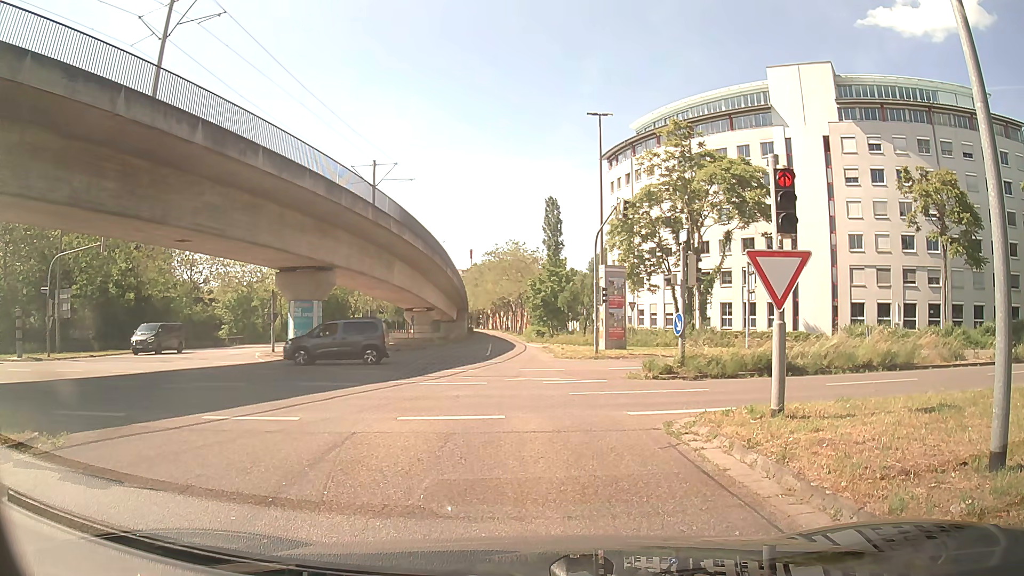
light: Day
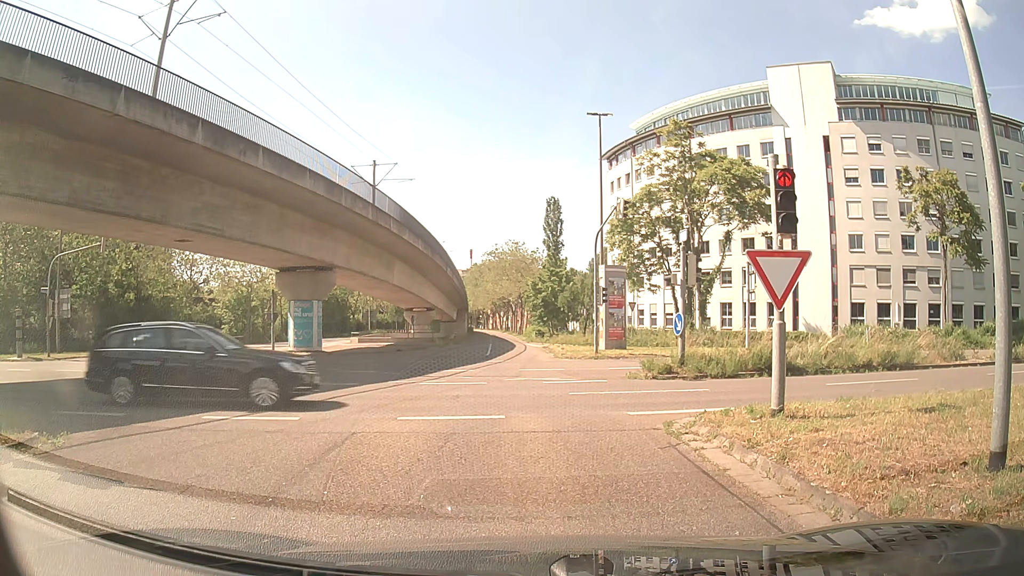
(0.0, 0.0) m; 0°
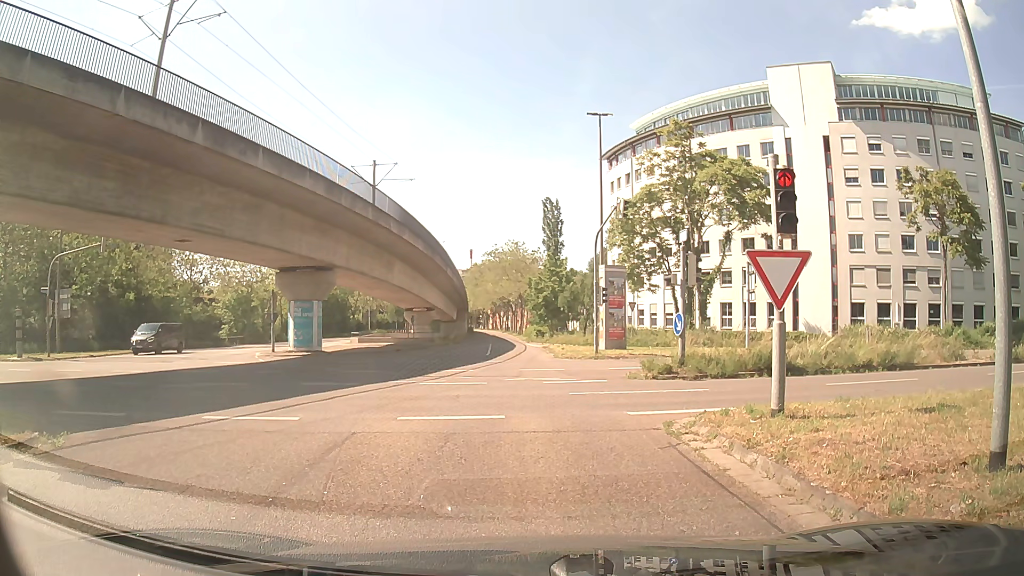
(0.0, 0.0) m; 0°
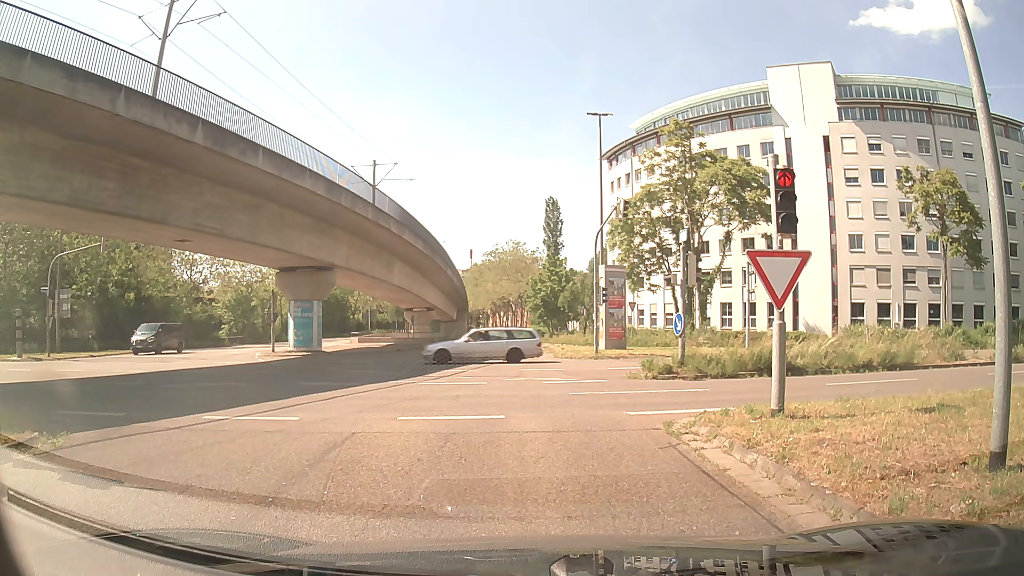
(0.0, 0.0) m; 0°
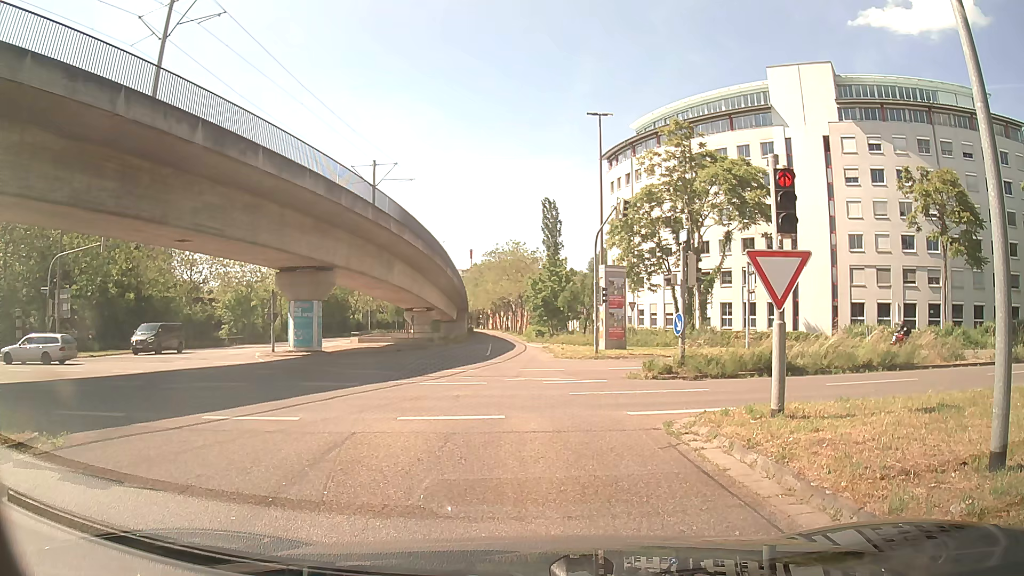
(0.0, 0.0) m; 0°
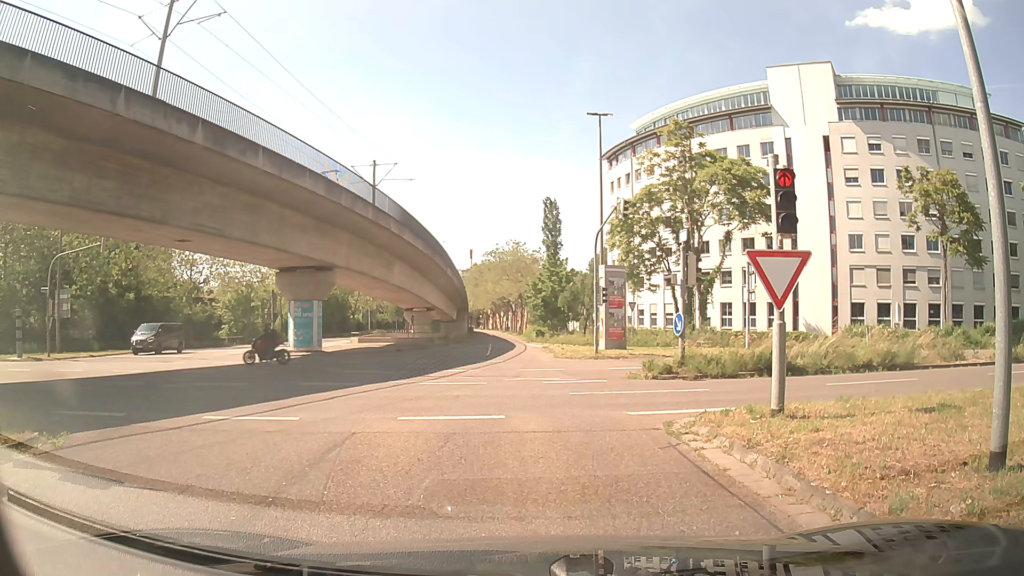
(0.0, 0.0) m; 0°
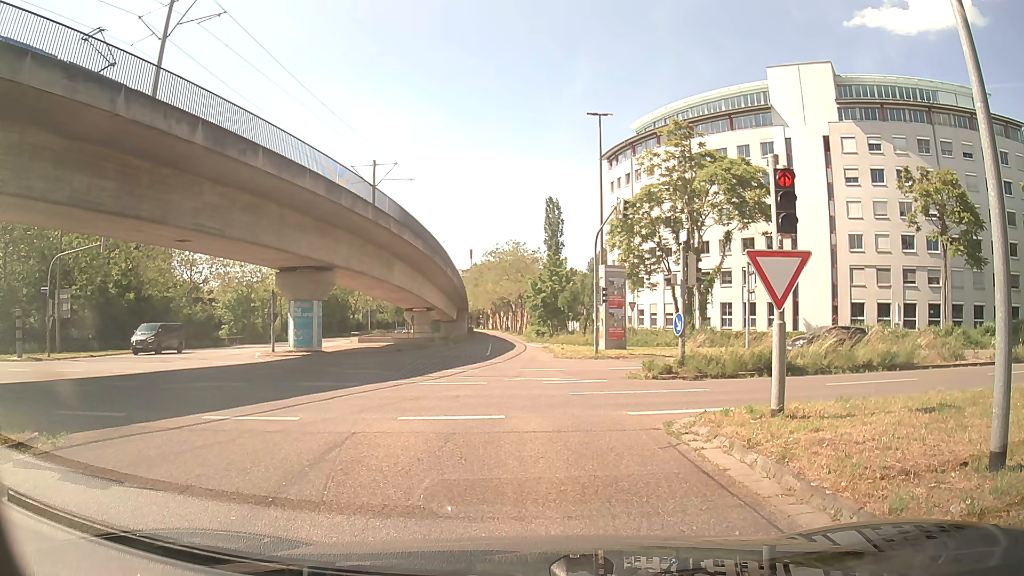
(0.0, 0.0) m; 0°
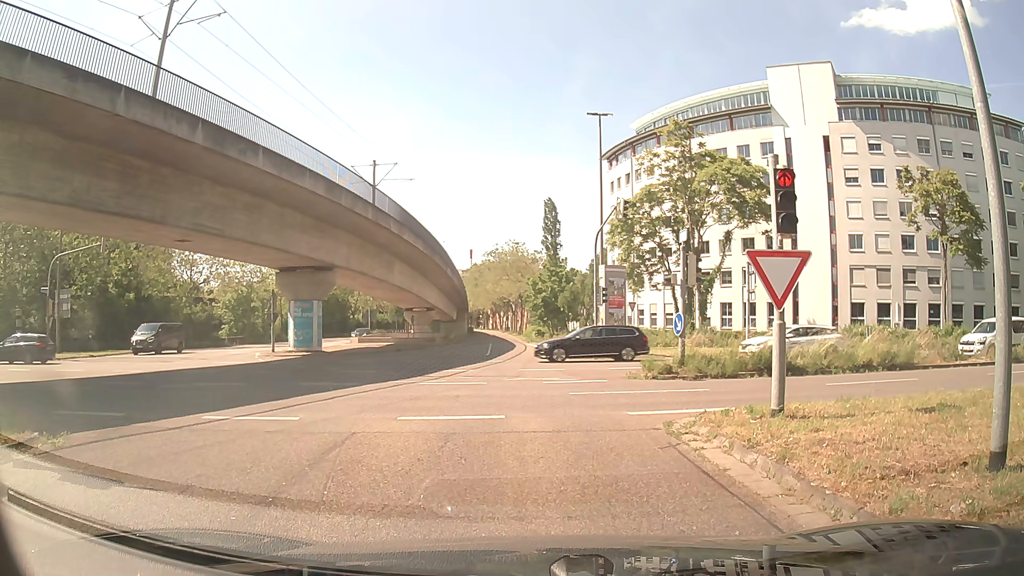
(0.0, 0.0) m; 0°
